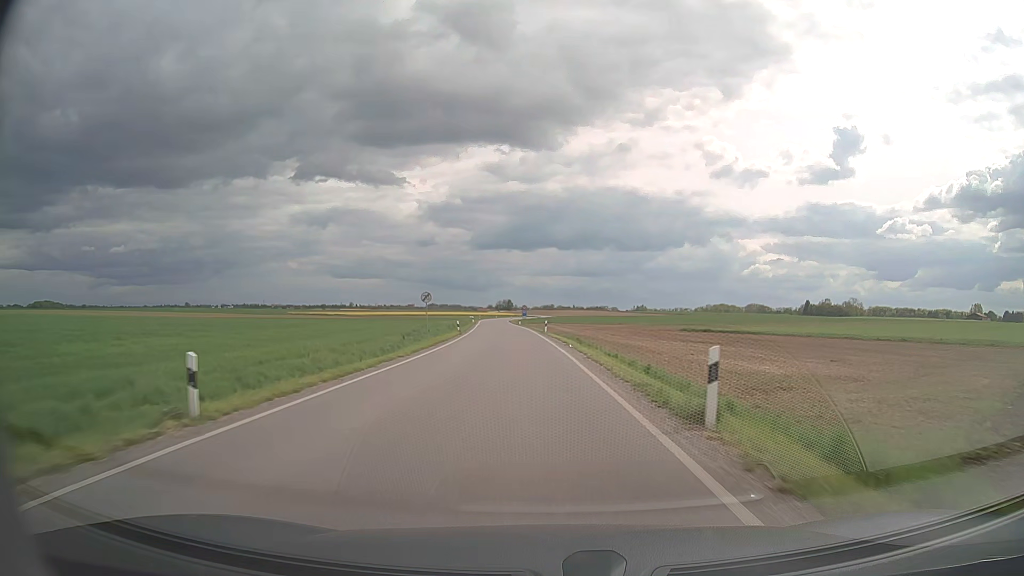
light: Day
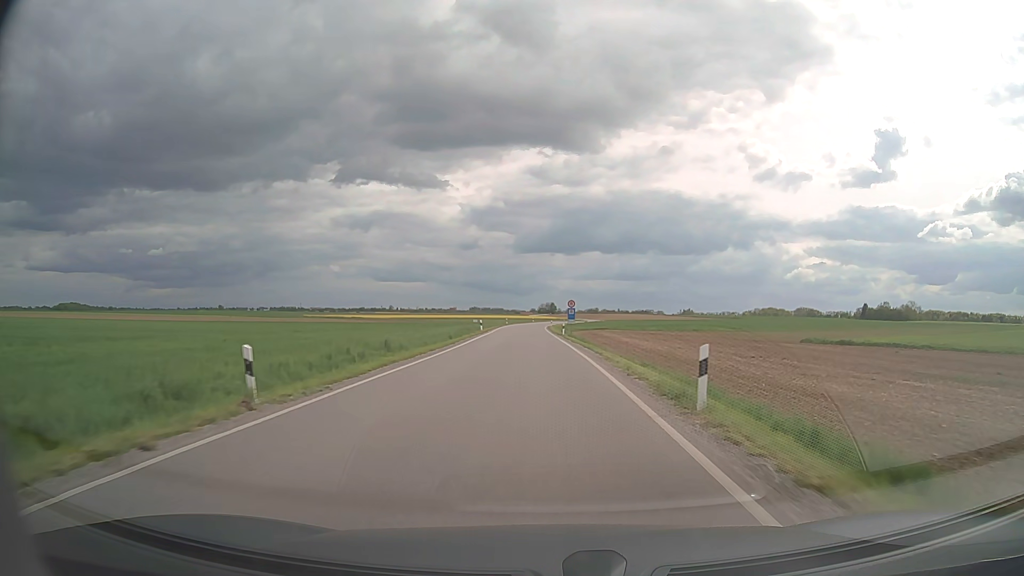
(-1.5, +42.4) m; -4°
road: secondary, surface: asphalt
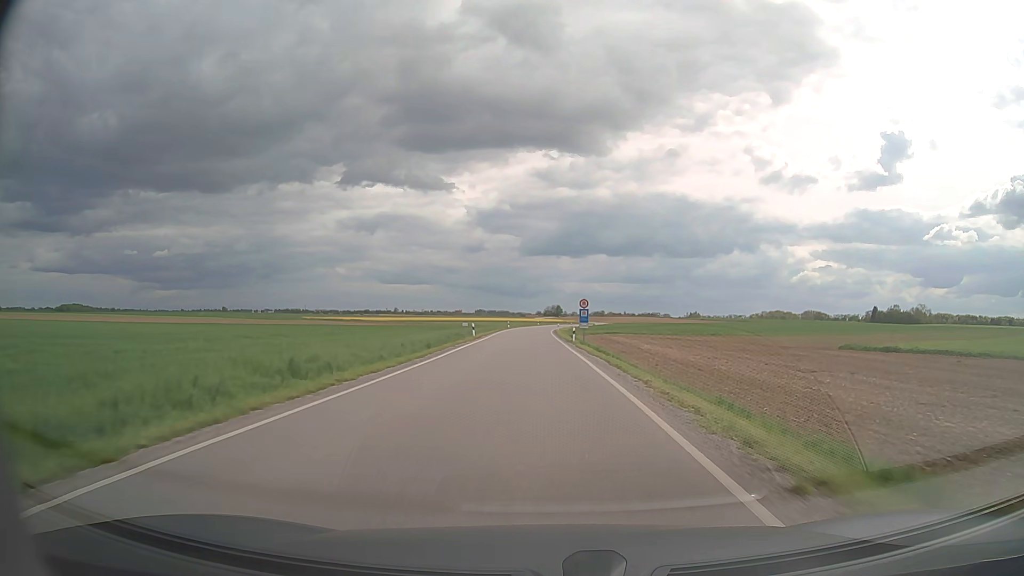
(-0.1, +10.3) m; -1°
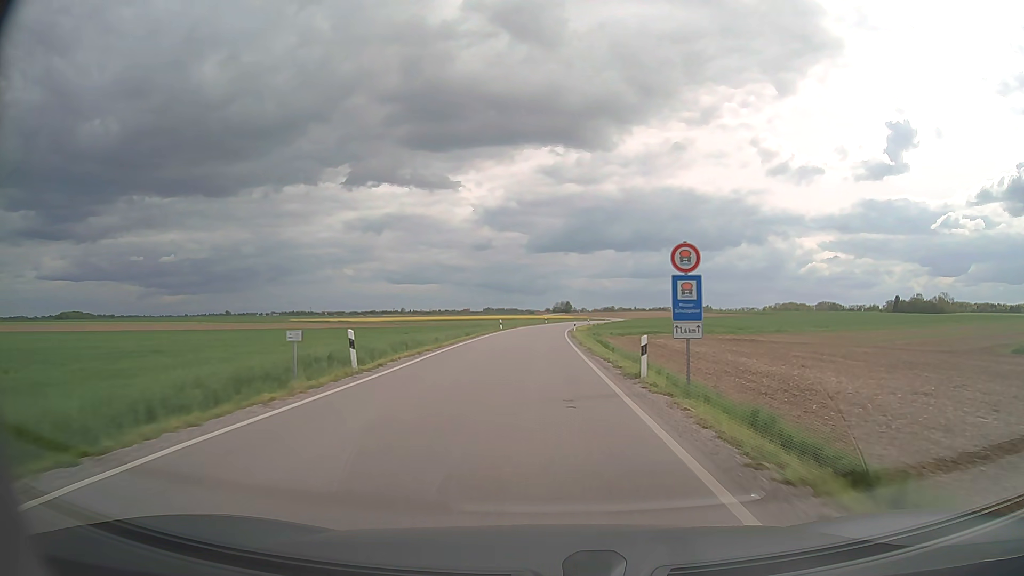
(-0.1, +30.7) m; 0°
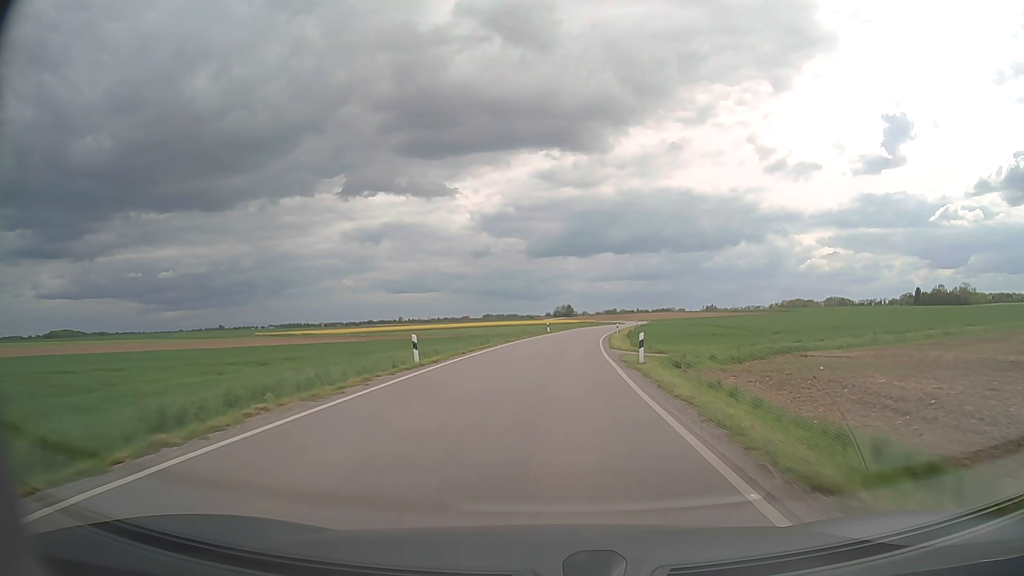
(-0.4, +42.1) m; 0°
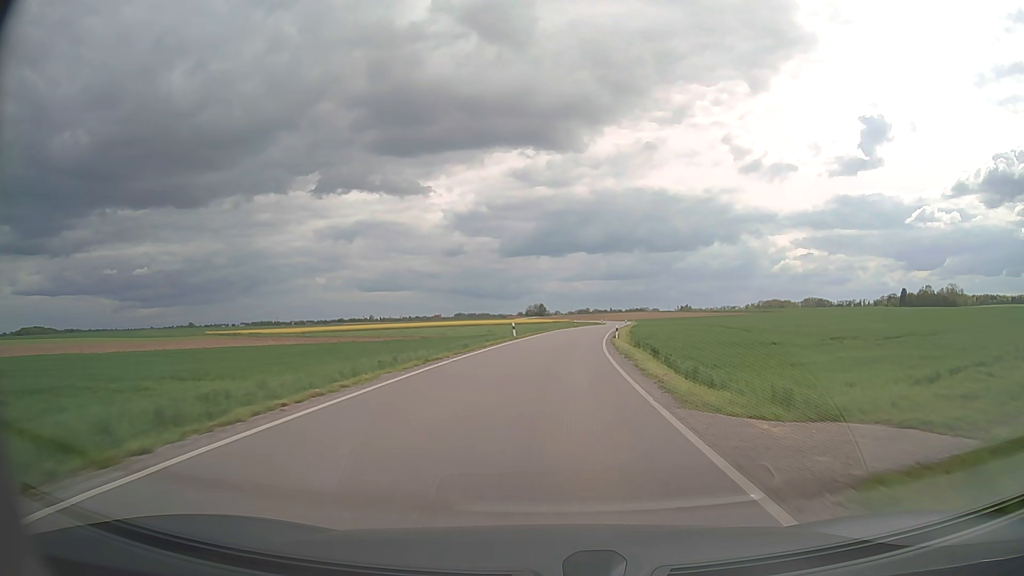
(+0.4, +21.8) m; +2°
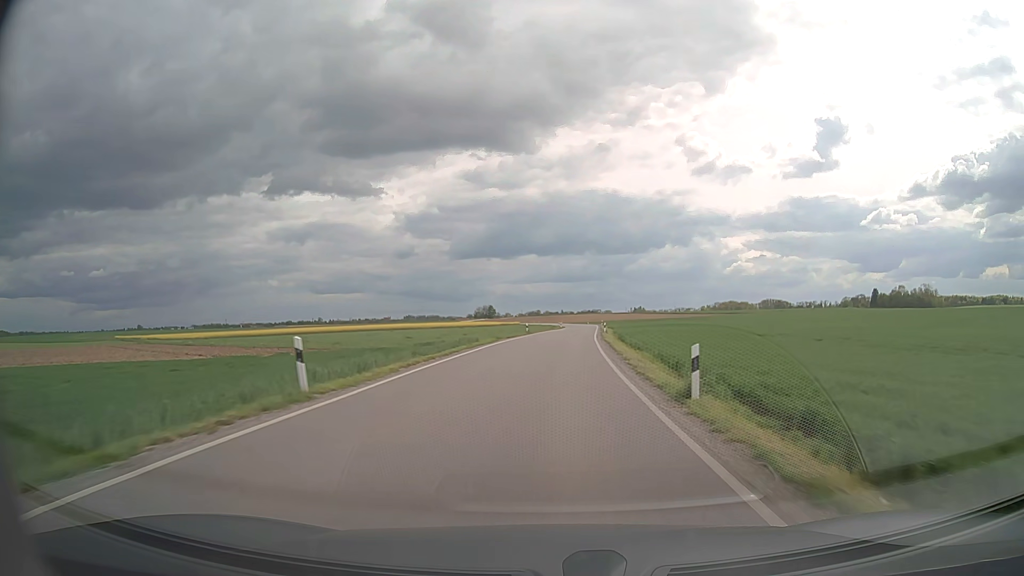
(+1.2, +33.6) m; +4°
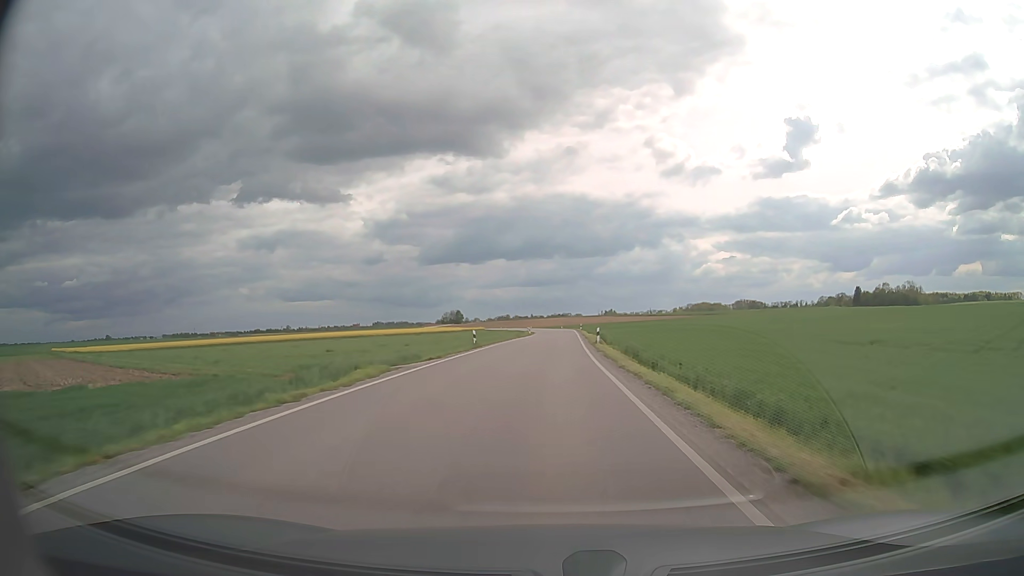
(+0.6, +23.0) m; +2°
(0, +10) (0, +20) (0, +30) (+1, +40) (+1, +50) (+2, +60) (+2, +70) (+2, +80) (+2, +90) (+2, +100) m
